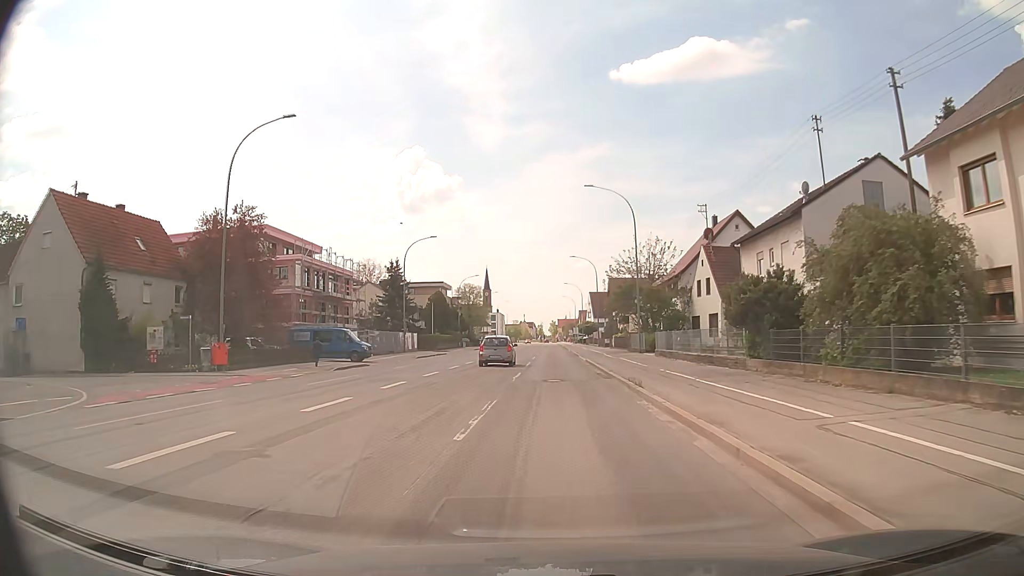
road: tertiary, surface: asphalt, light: Day
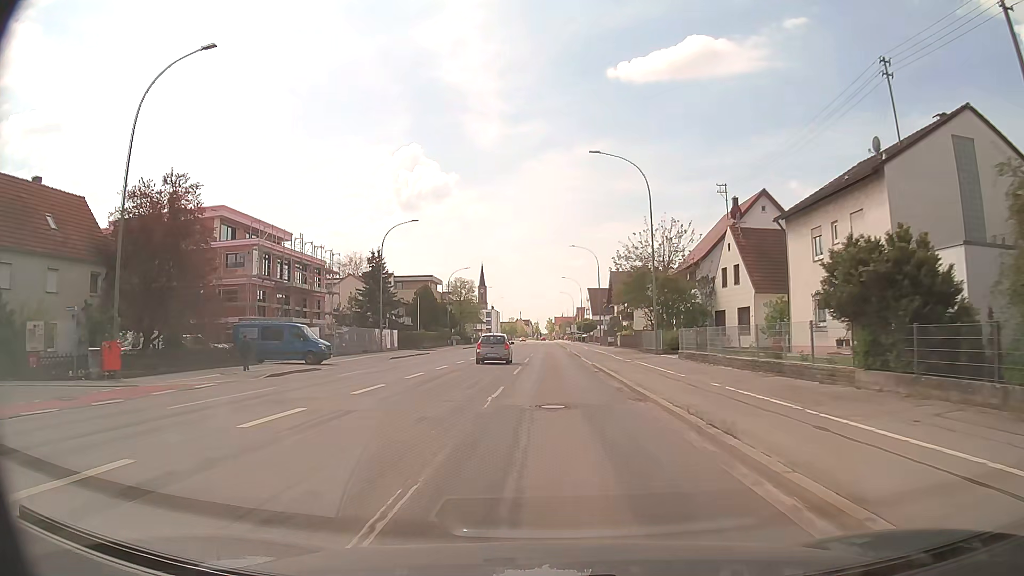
(0.0, +8.6) m; 0°
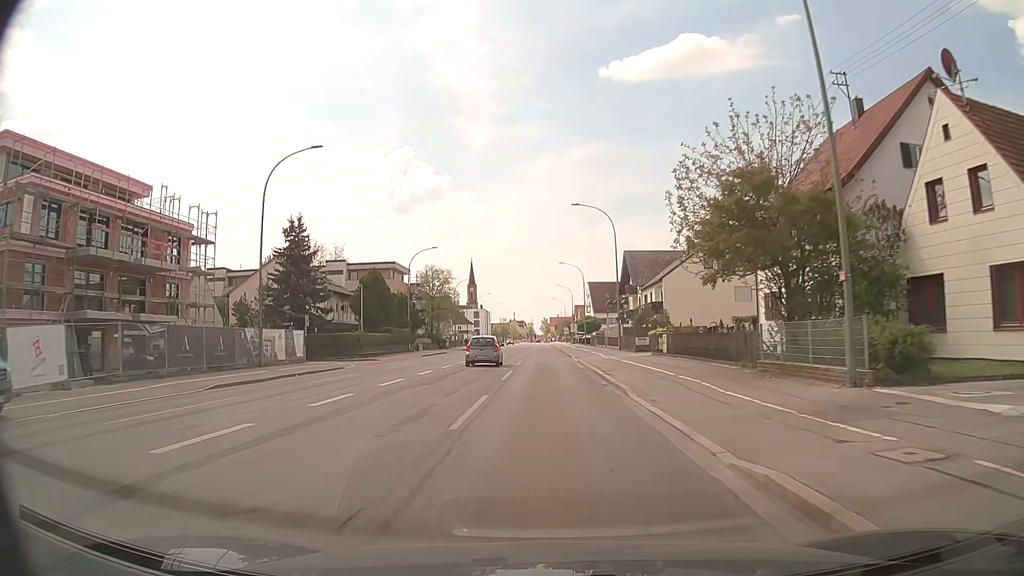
(+0.2, +26.4) m; +1°
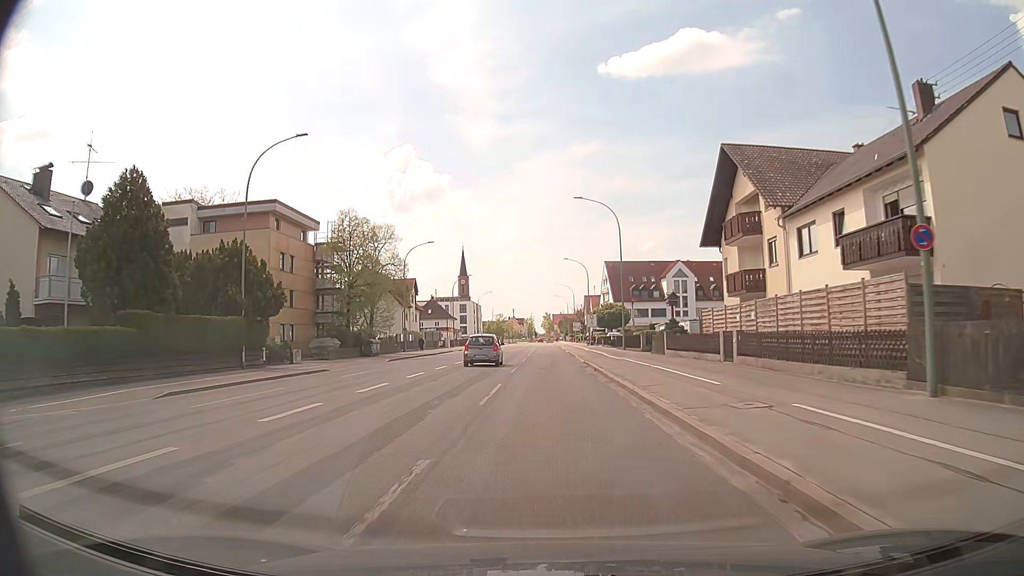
(-0.4, +44.7) m; -1°
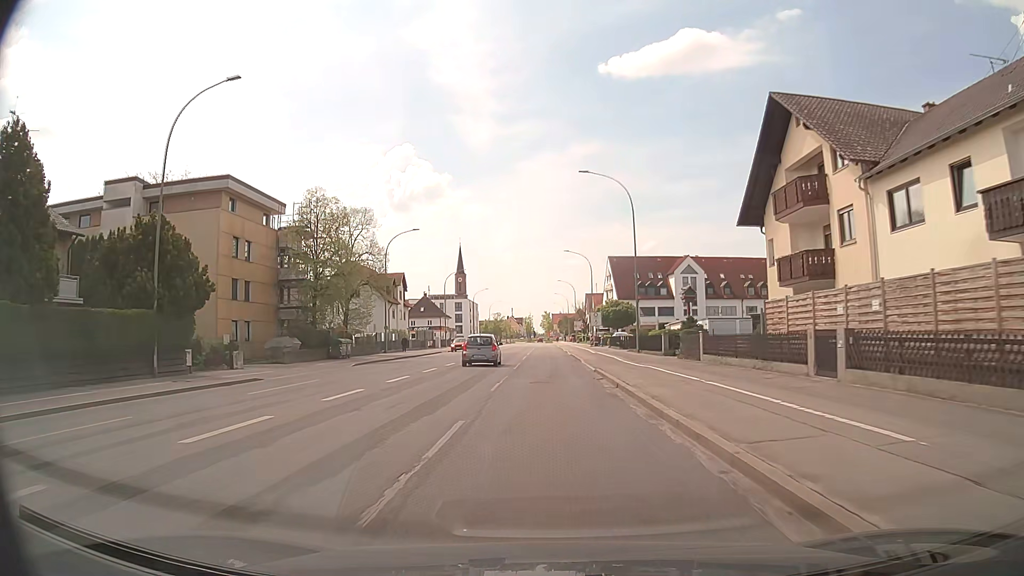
(0.0, +8.6) m; 0°
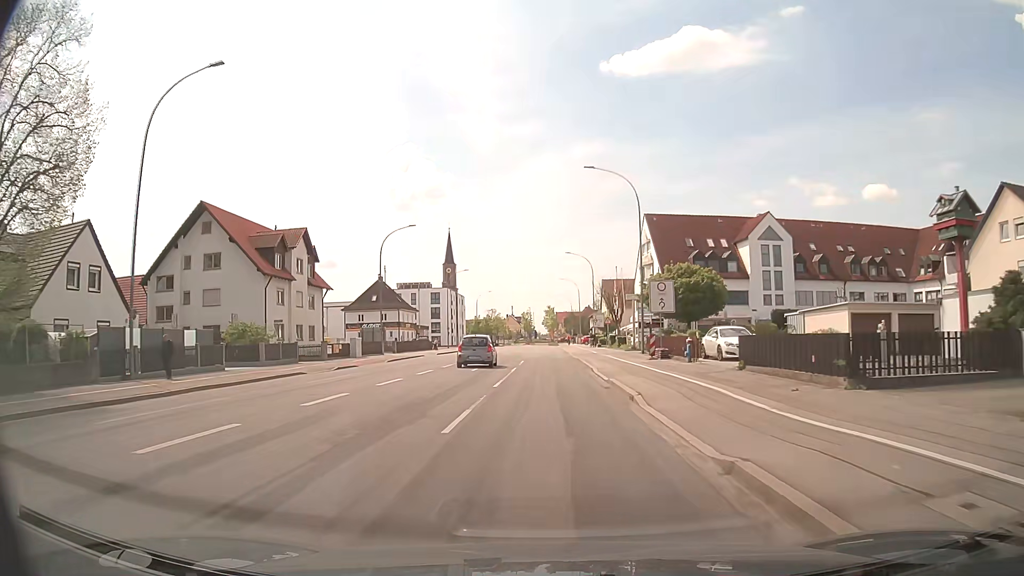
(+0.1, +43.3) m; 0°
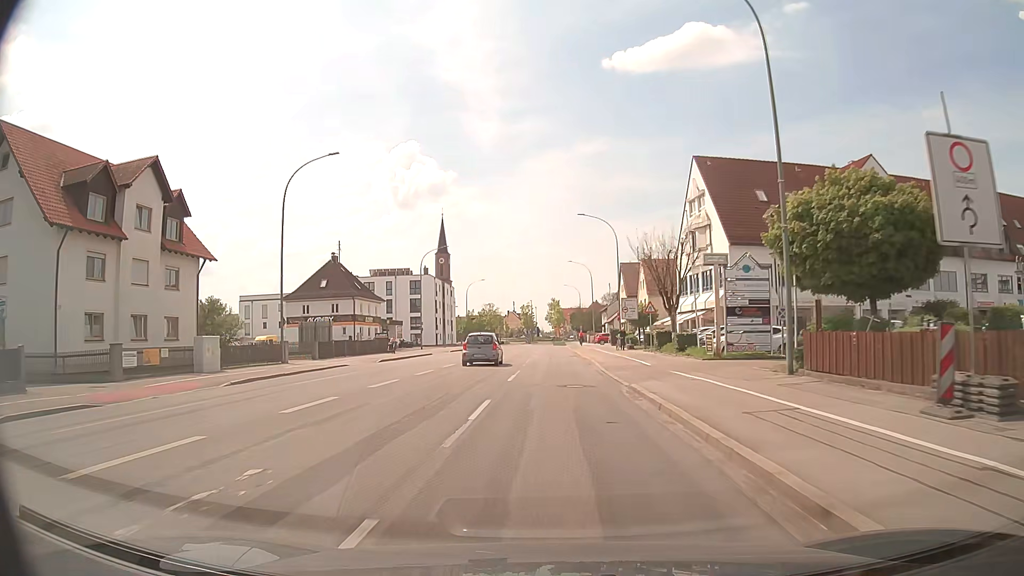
(-0.1, +25.7) m; 0°
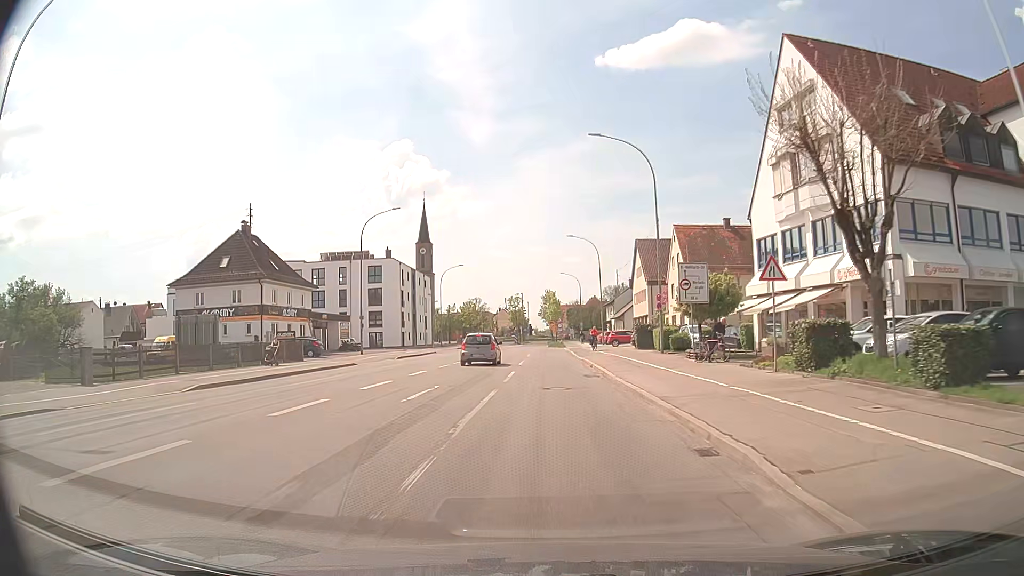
(+0.1, +24.1) m; 0°
(0, +10) (0, +20) (0, +30) (0, +40) (0, +50) (0, +60) (-1, +70) (-2, +80) (-2, +90) (-2, +100) m
